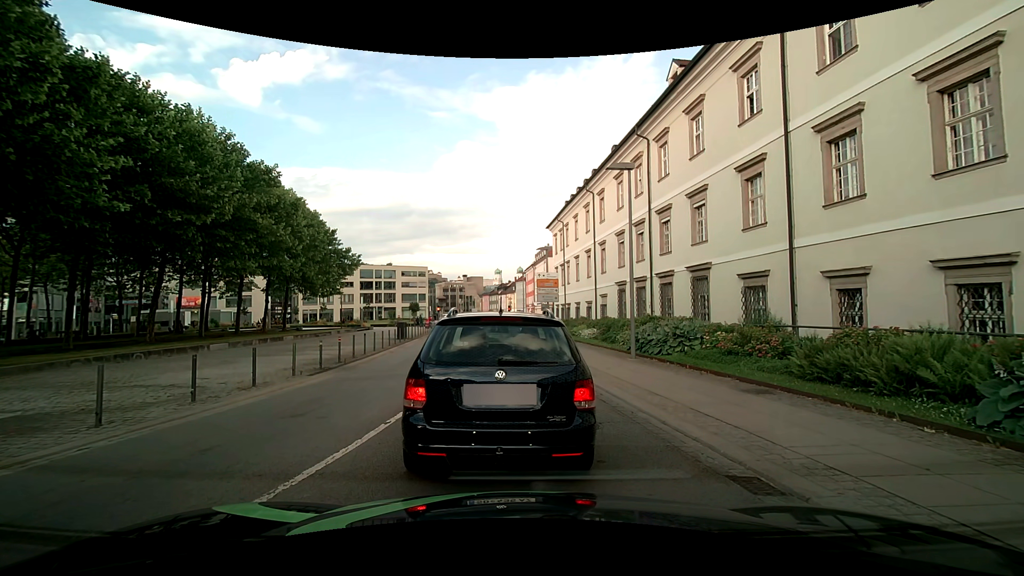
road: tertiary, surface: asphalt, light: Day
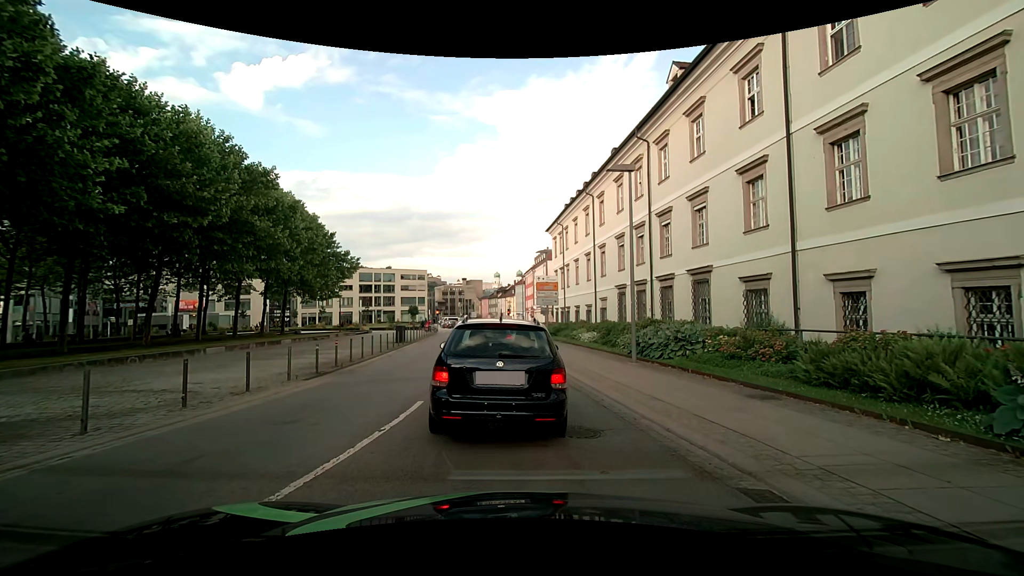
(0.0, +0.3) m; 0°
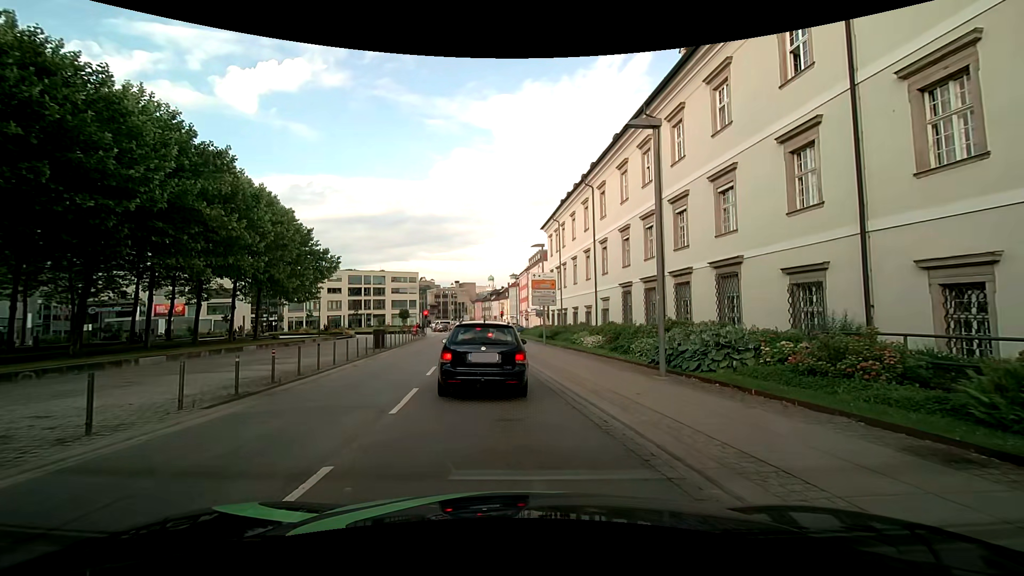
(0.0, +4.3) m; 0°
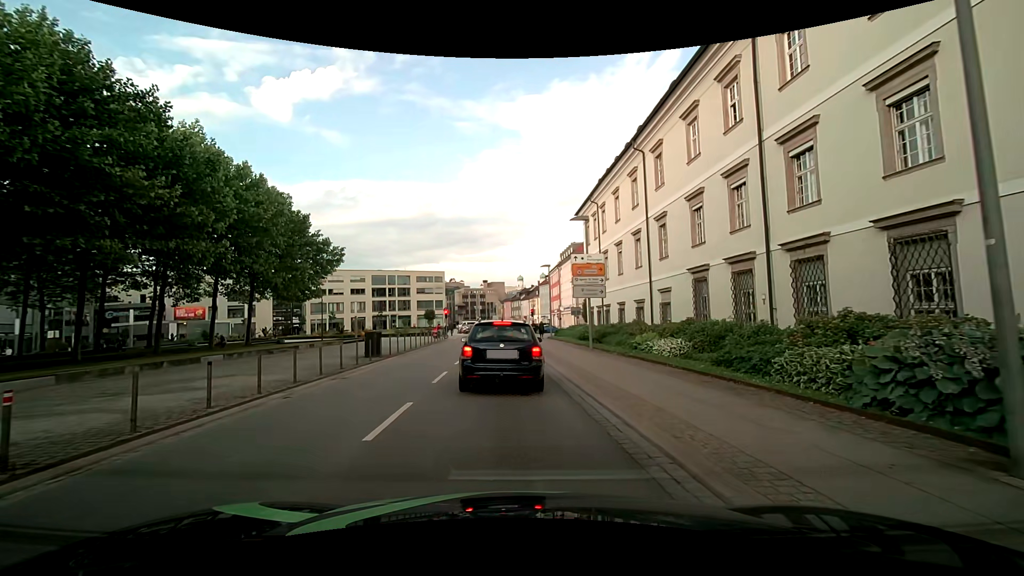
(-0.1, +8.2) m; -3°
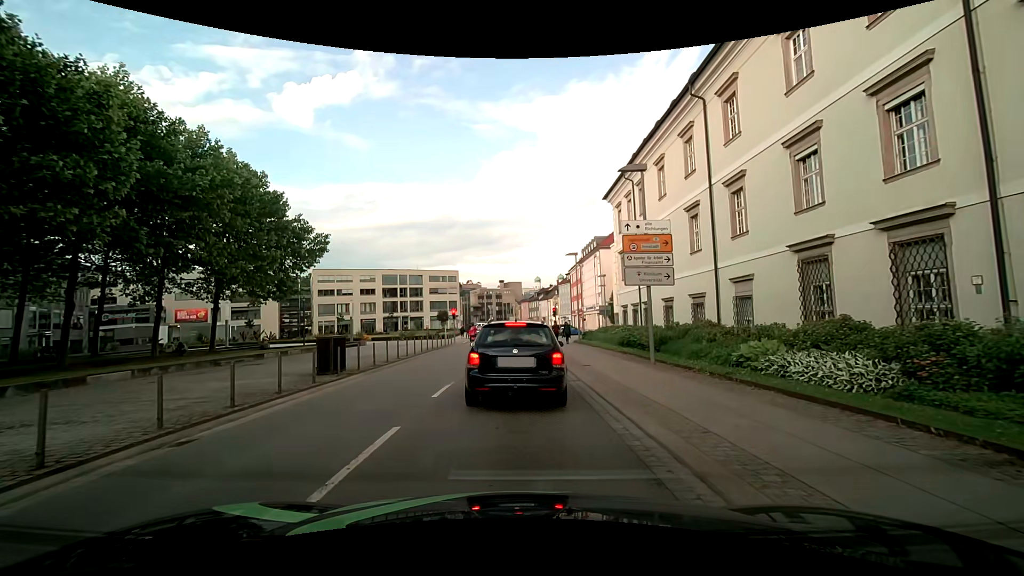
(-0.1, +7.9) m; 0°
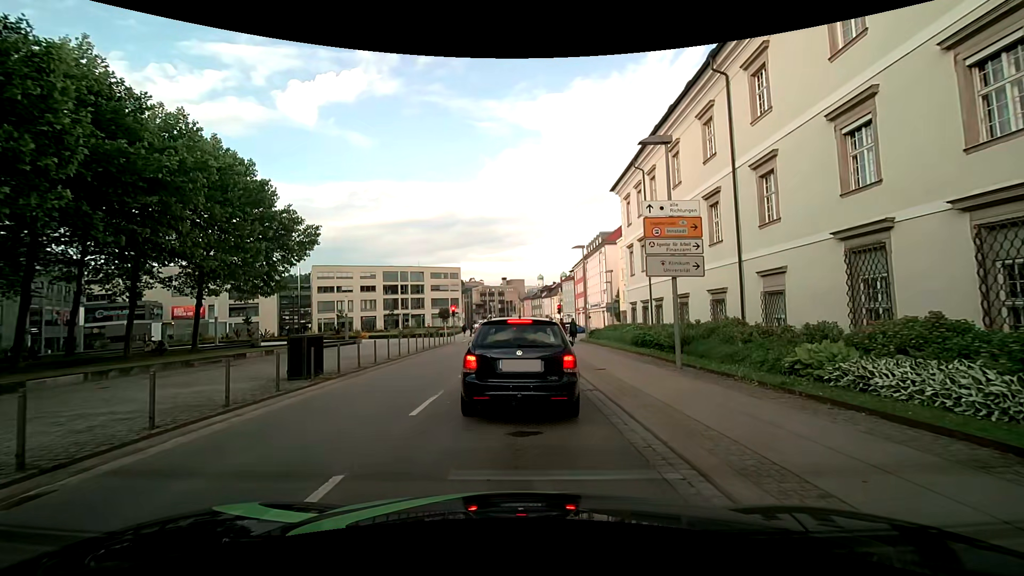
(0.0, +2.3) m; -2°
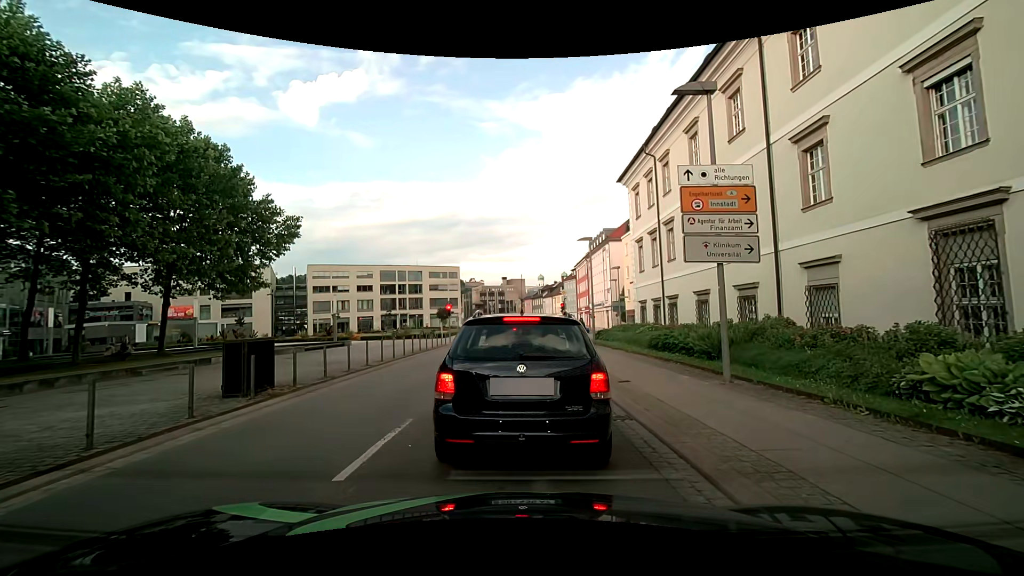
(0.0, +2.9) m; +1°
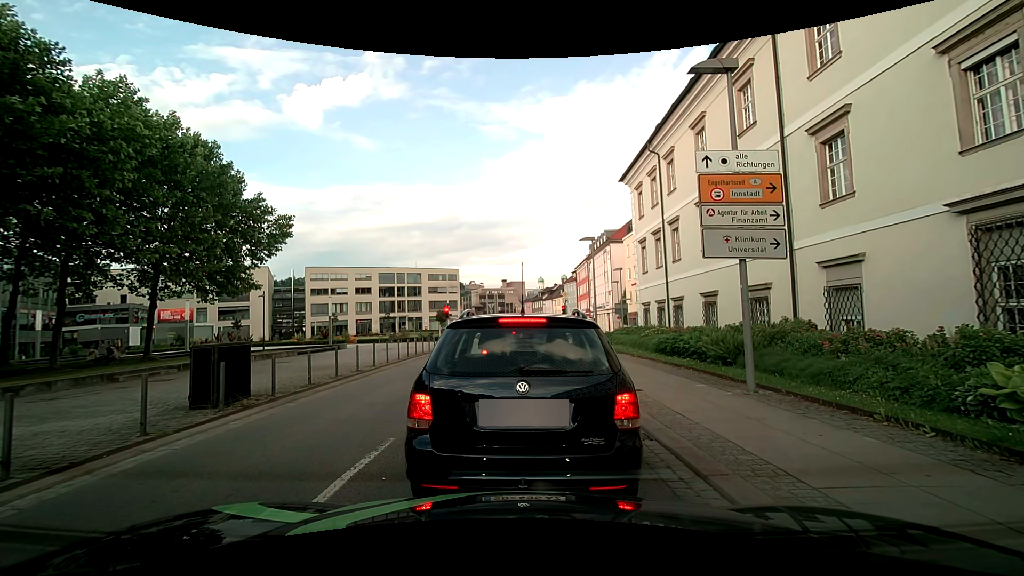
(0.0, +1.0) m; 0°
